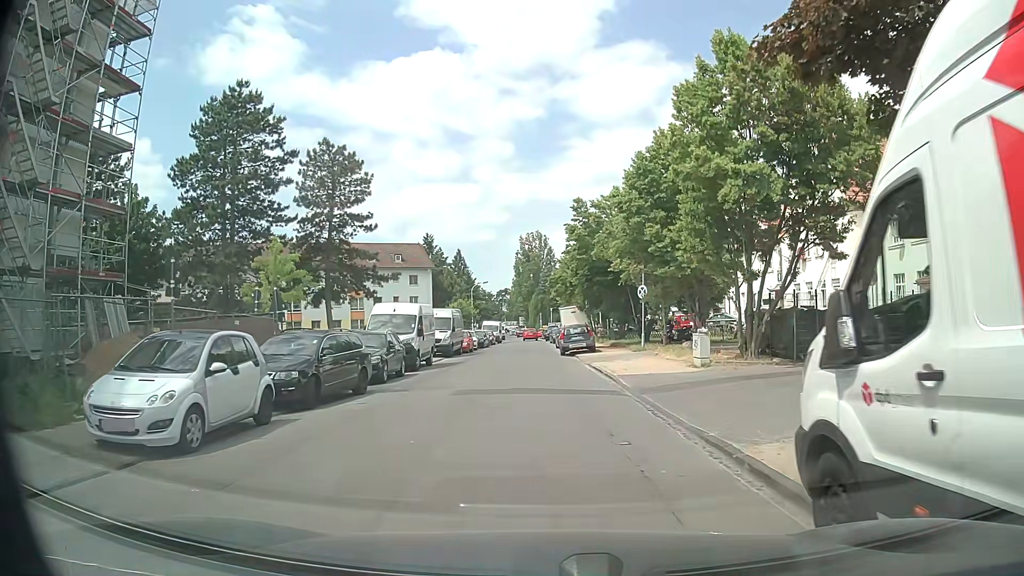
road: residential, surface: asphalt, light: Day
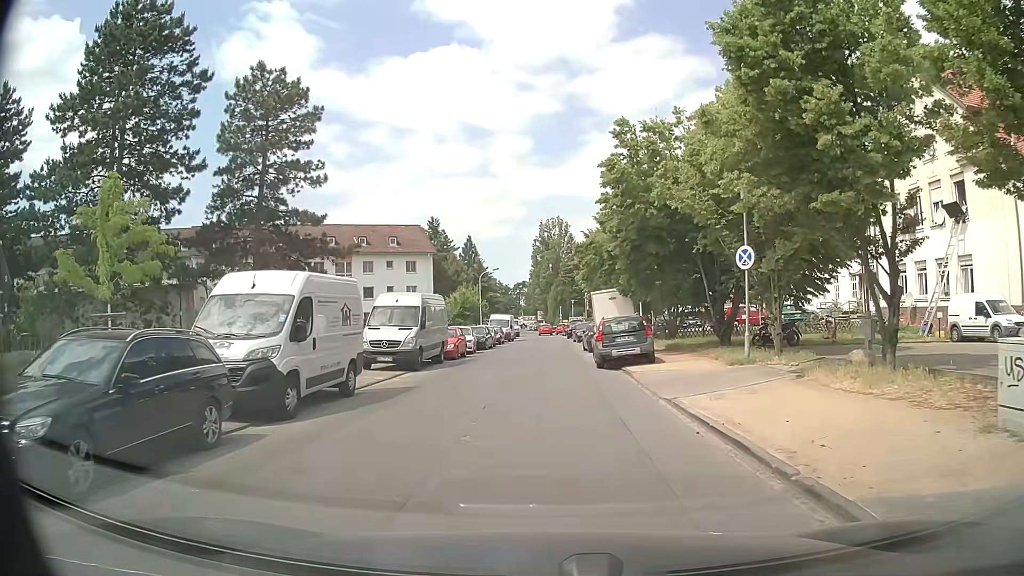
(-0.3, +13.8) m; -3°
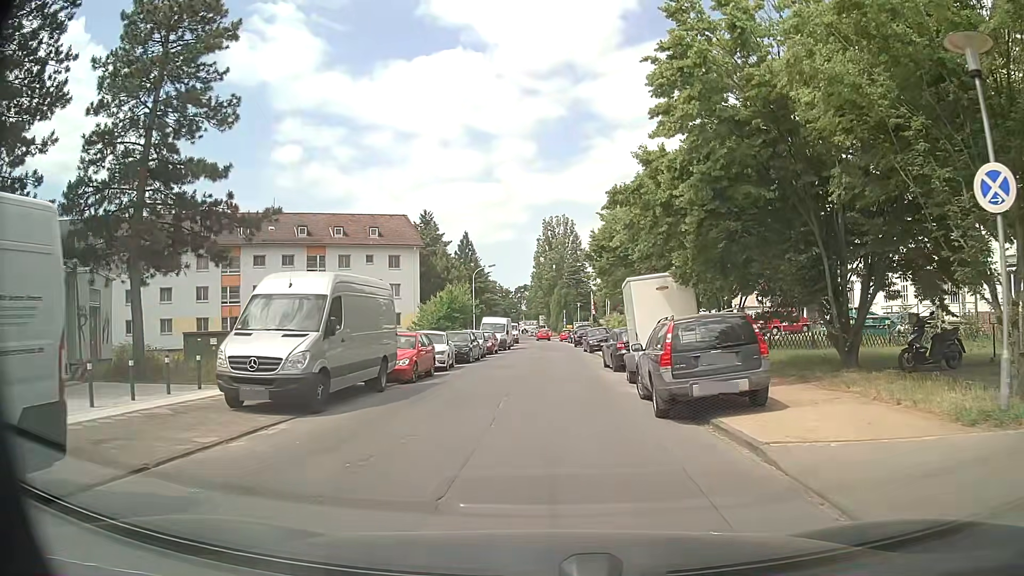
(0.0, +10.4) m; 0°
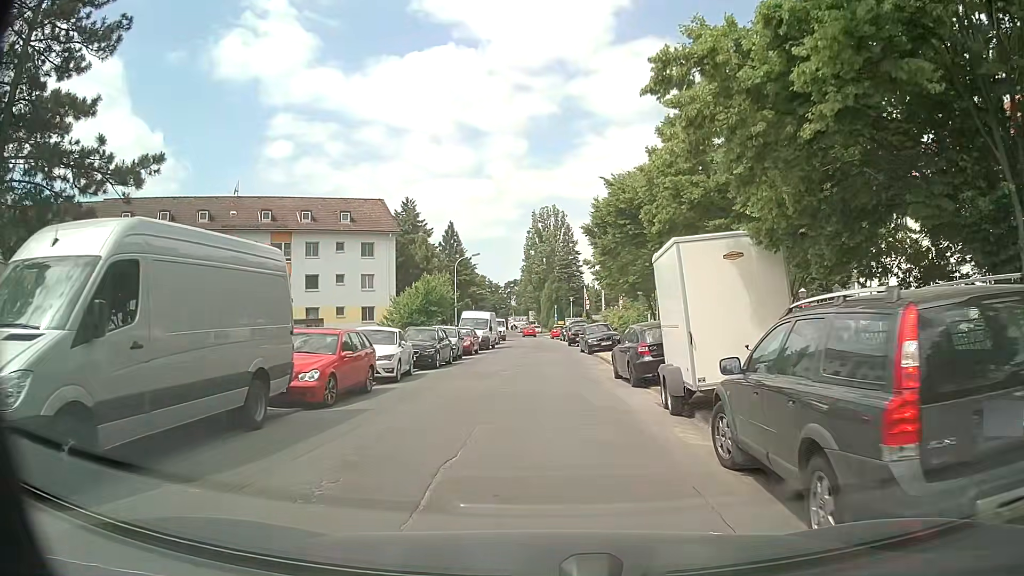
(+0.1, +6.9) m; +2°
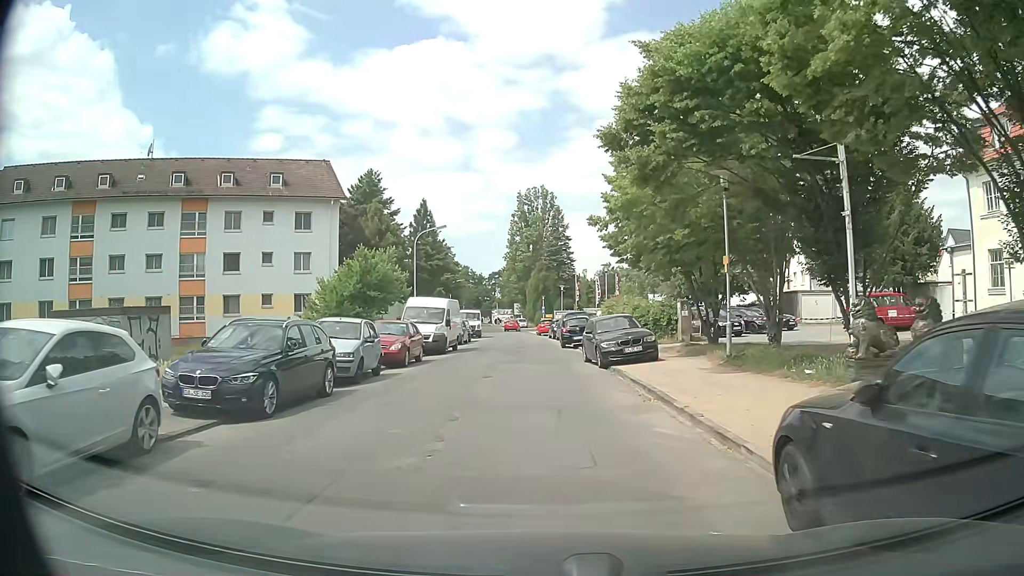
(0.0, +13.8) m; 0°
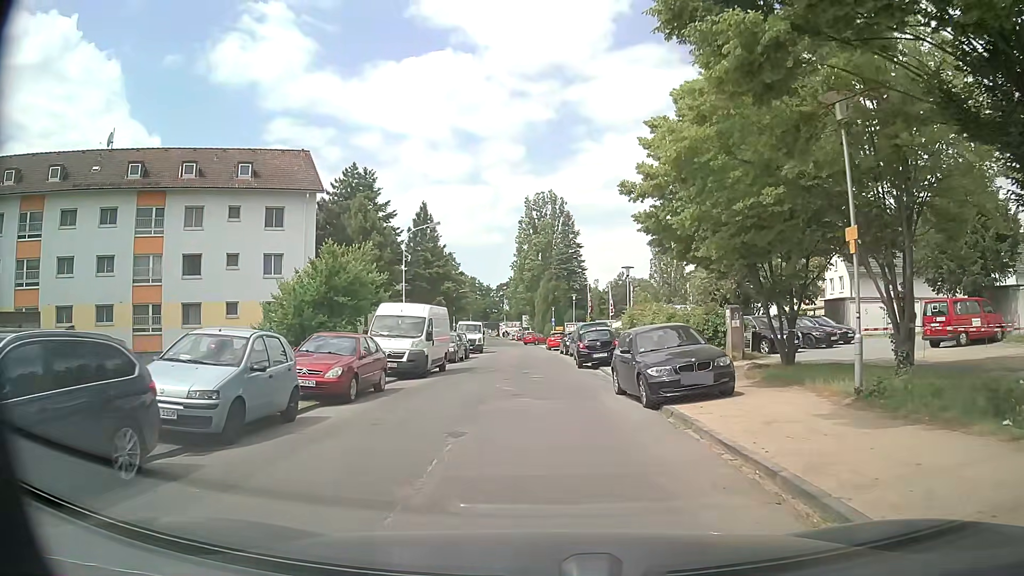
(0.0, +7.0) m; -1°
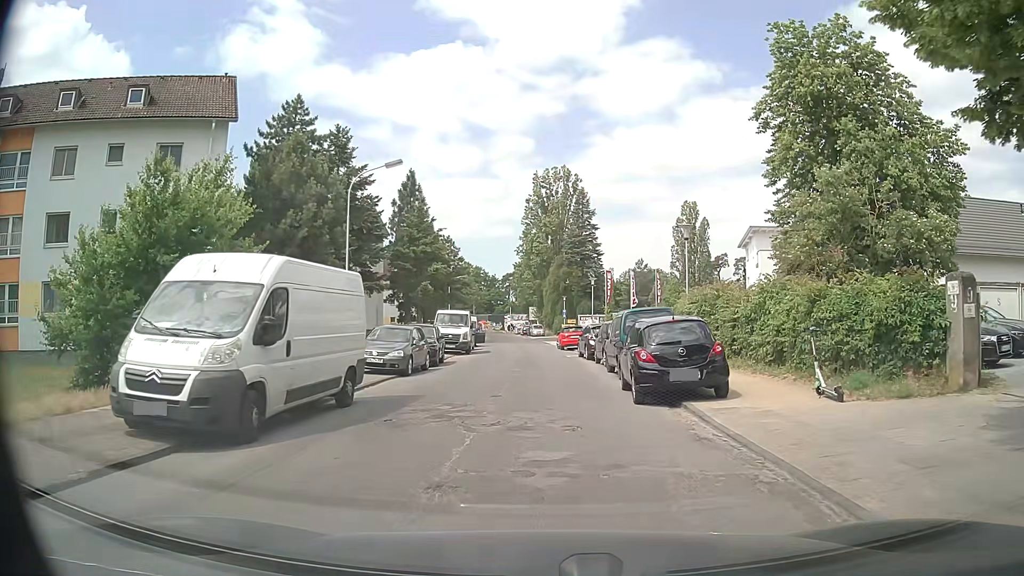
(0.0, +13.8) m; 0°
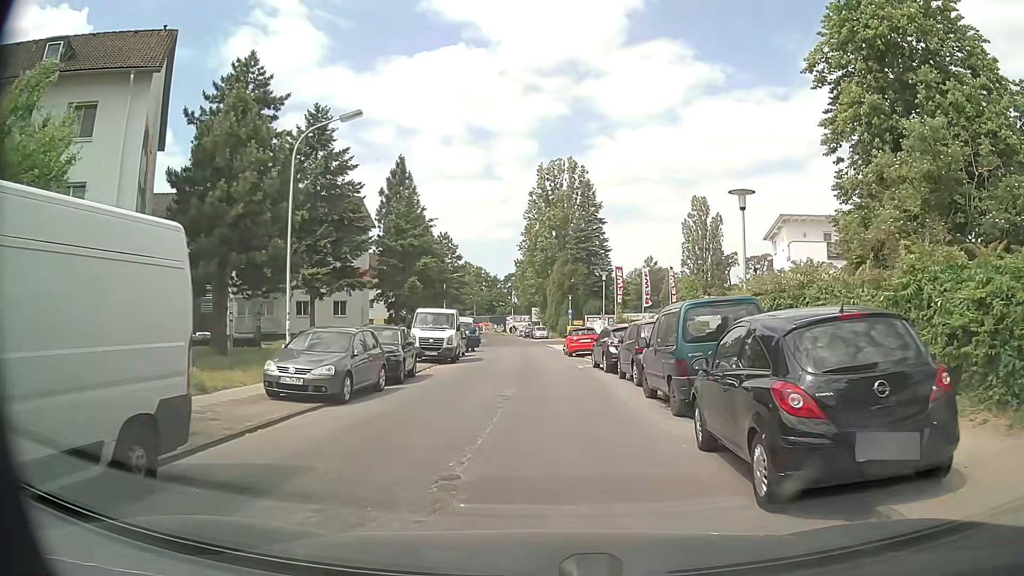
(0.0, +6.9) m; -1°
